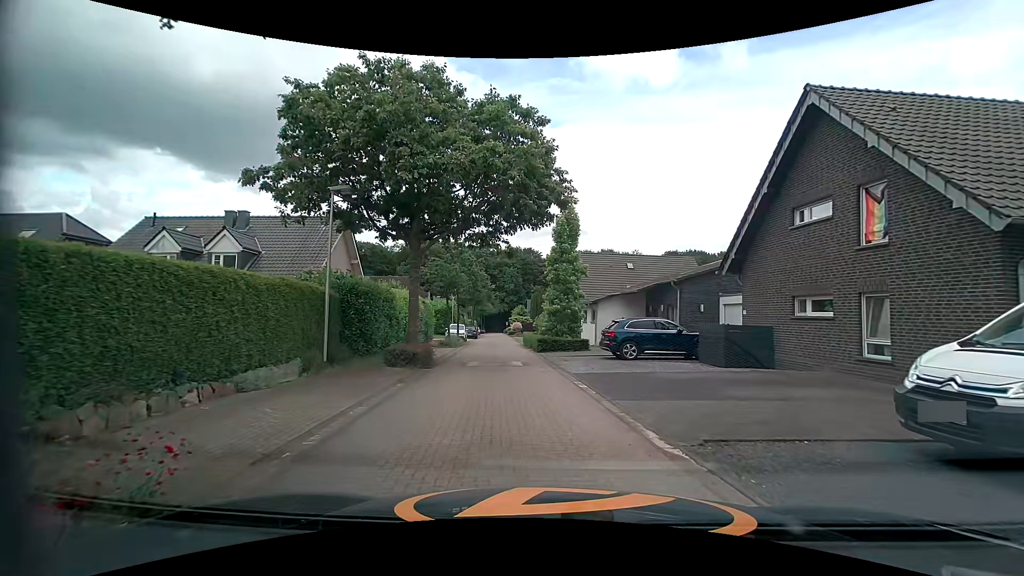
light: Day
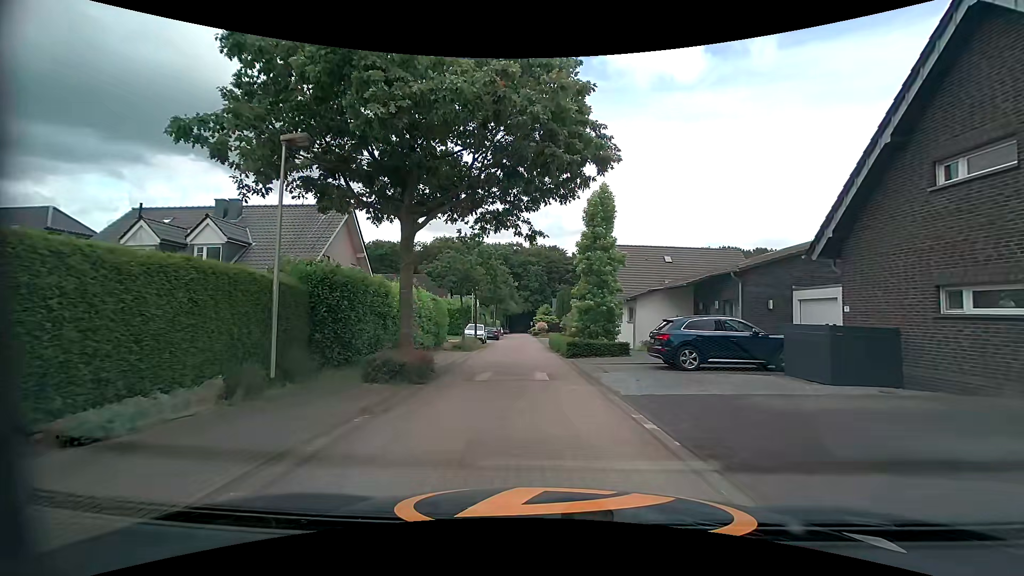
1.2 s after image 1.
(-0.1, +4.2) m; -2°
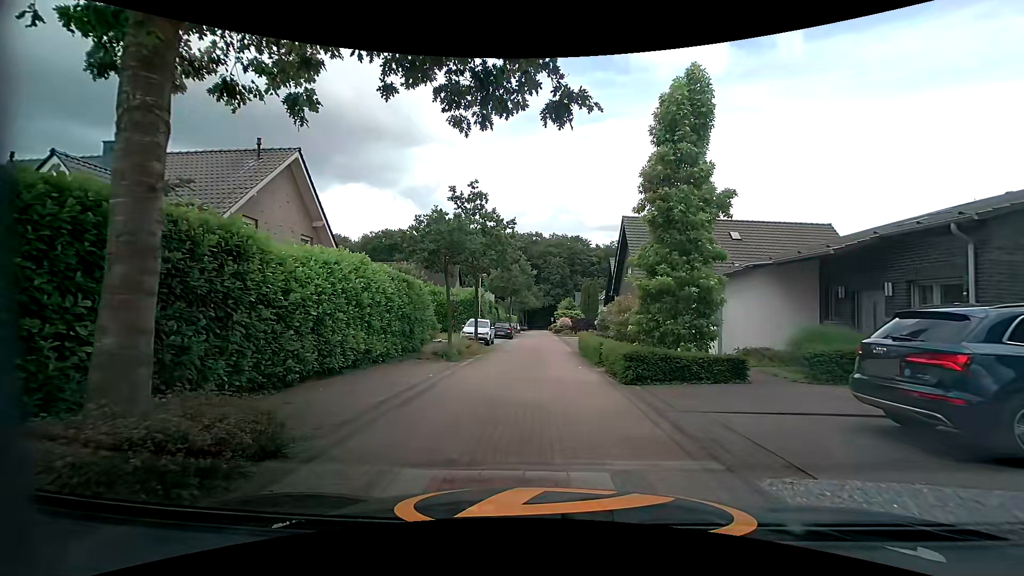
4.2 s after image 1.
(-0.4, +9.5) m; -3°
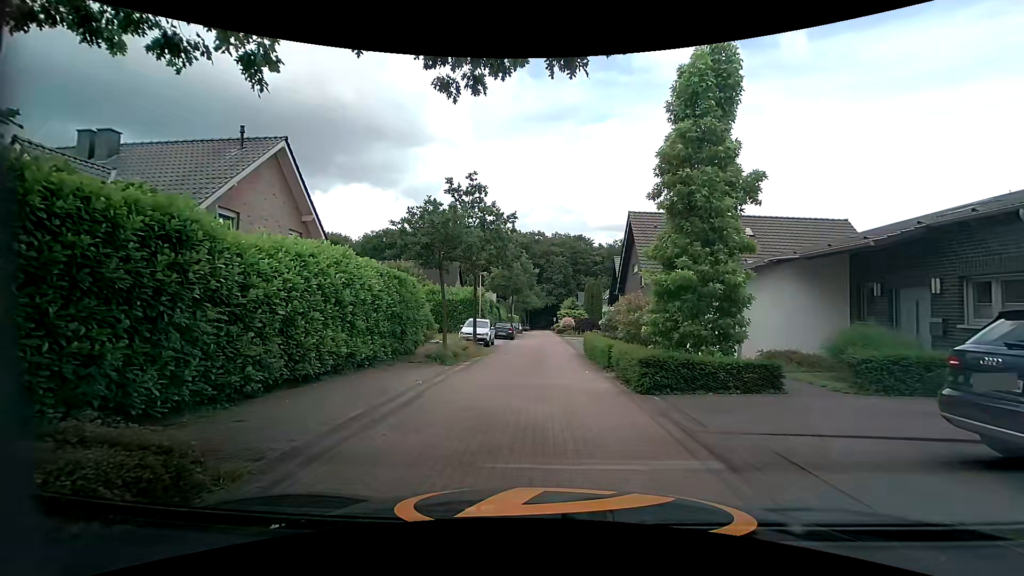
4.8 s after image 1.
(0.0, +1.3) m; +2°
